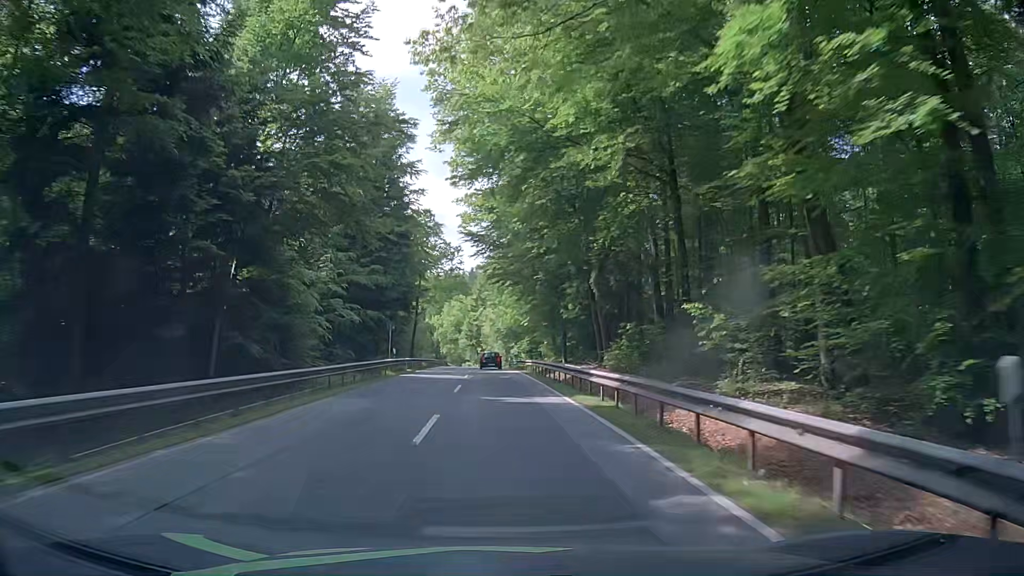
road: secondary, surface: asphalt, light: Day
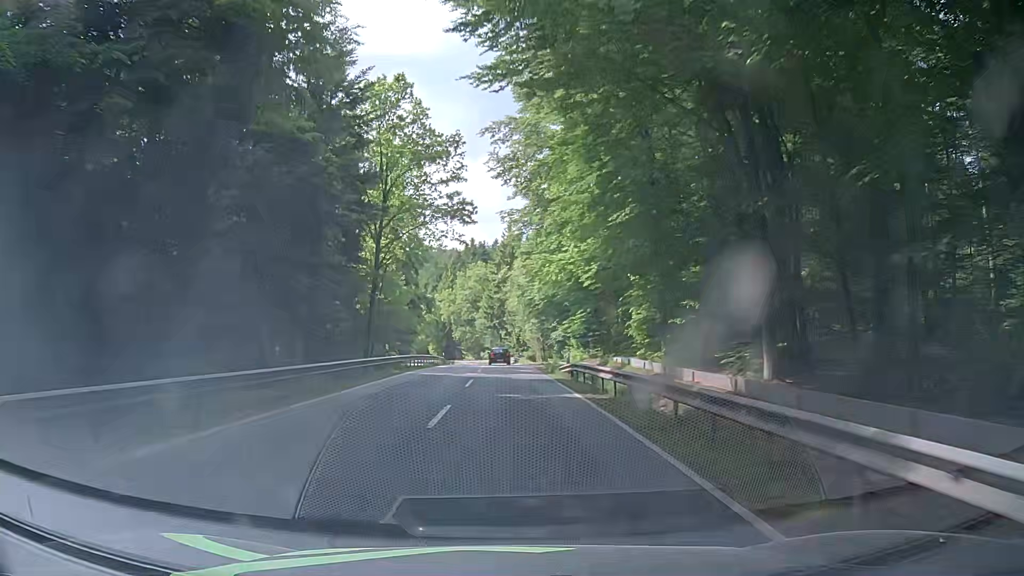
(-0.8, +42.4) m; -2°
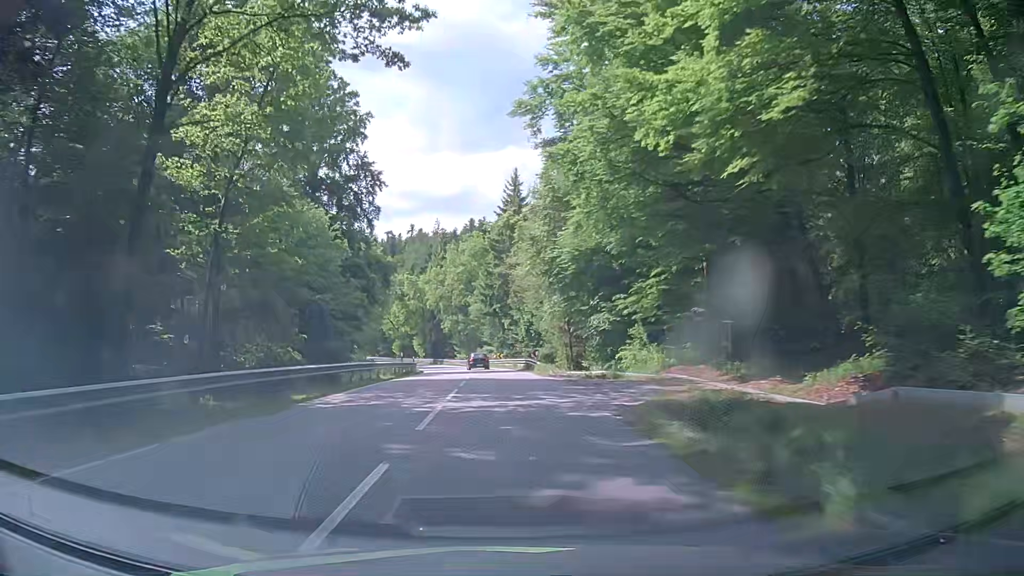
(0.0, +30.5) m; +2°
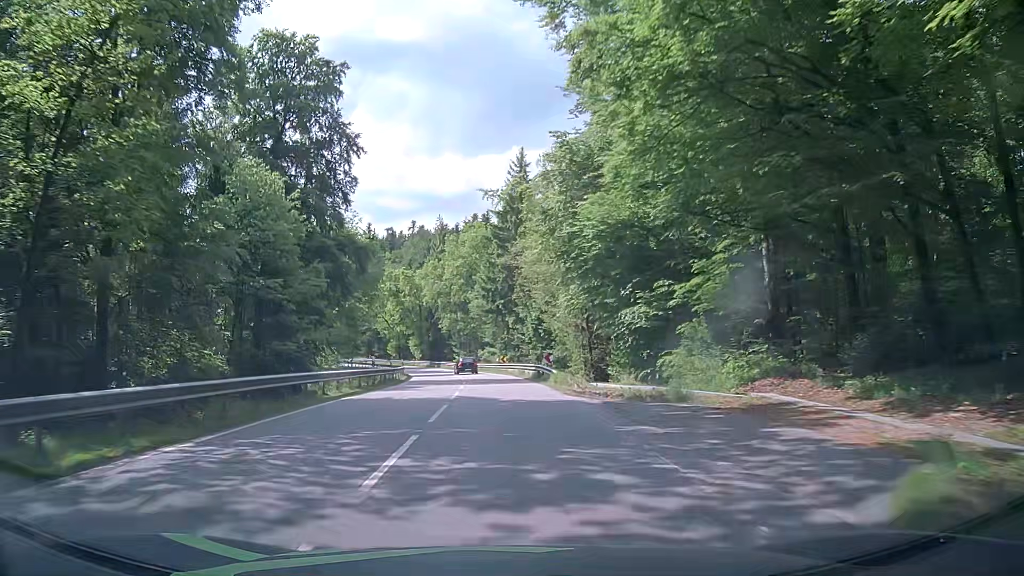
(-0.3, +9.9) m; -4°
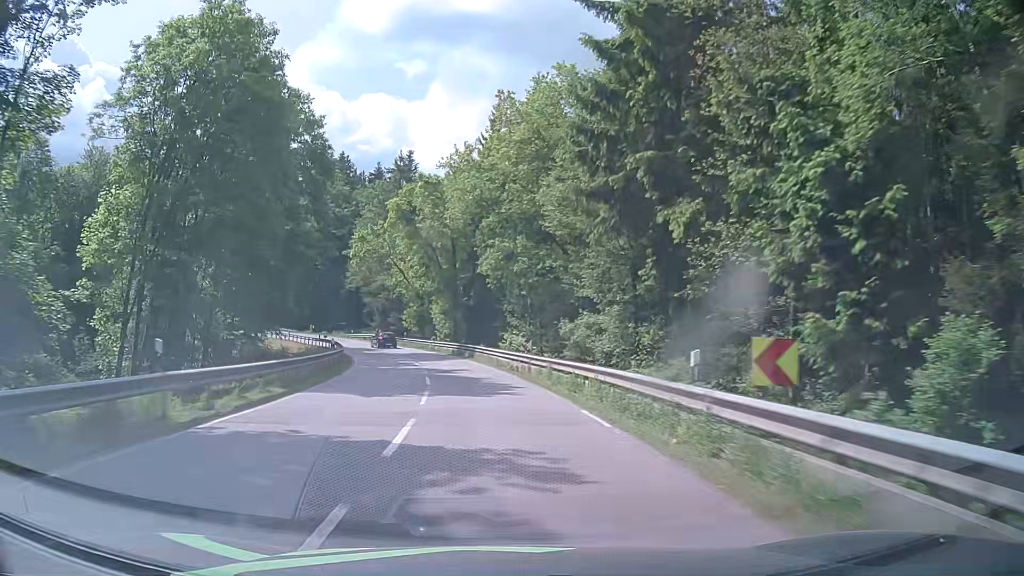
(-0.5, +49.0) m; -5°
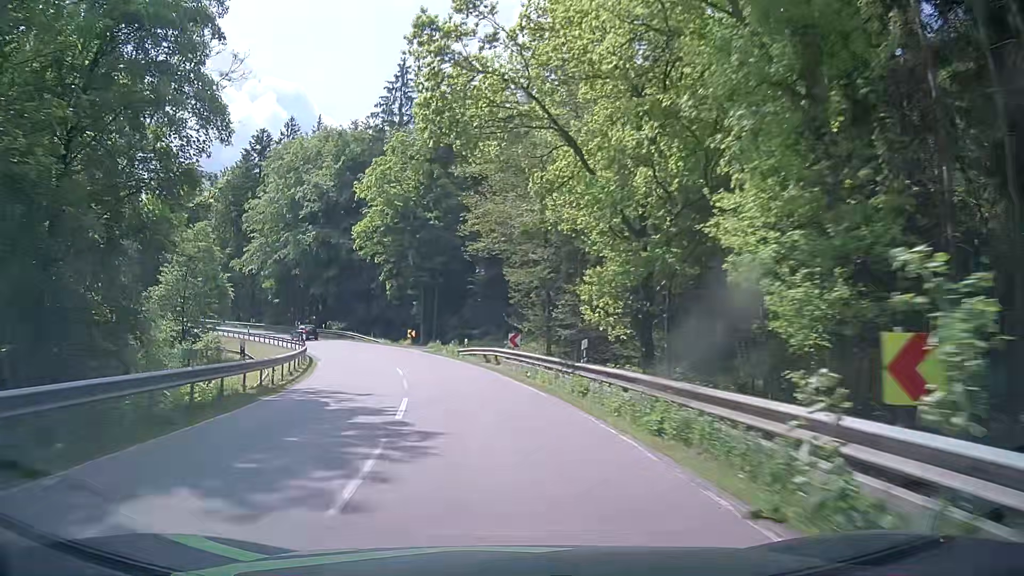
(-6.0, +47.6) m; -17°
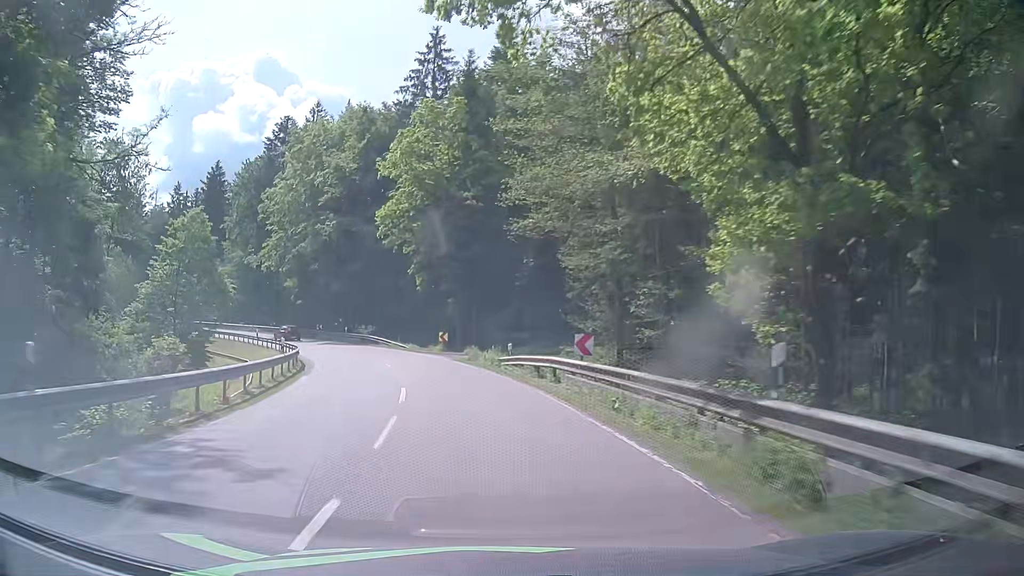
(-0.2, +9.6) m; -3°
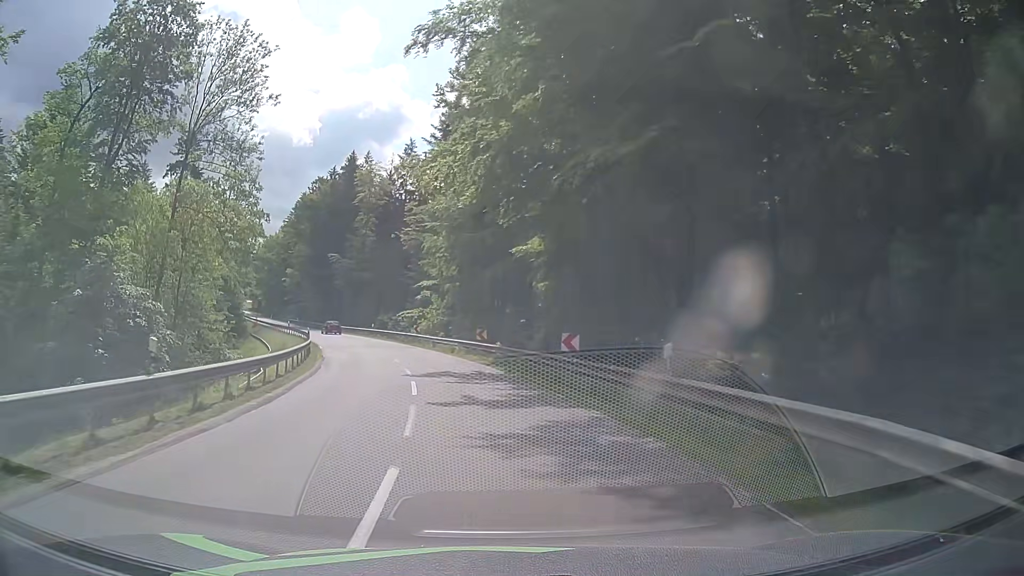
(-11.0, +46.0) m; -27°
(0, +10) (-2, +20) (-4, +30) (-6, +39) (-9, +49) (-13, +58) (-17, +67) (-22, +76) (-26, +85) (-30, +94) m
